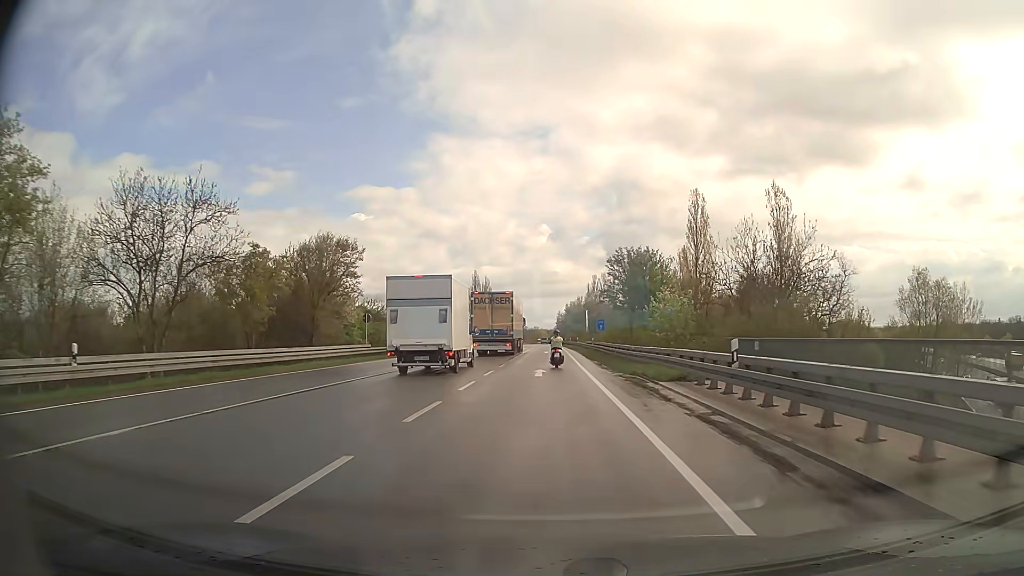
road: secondary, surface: asphalt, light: Day
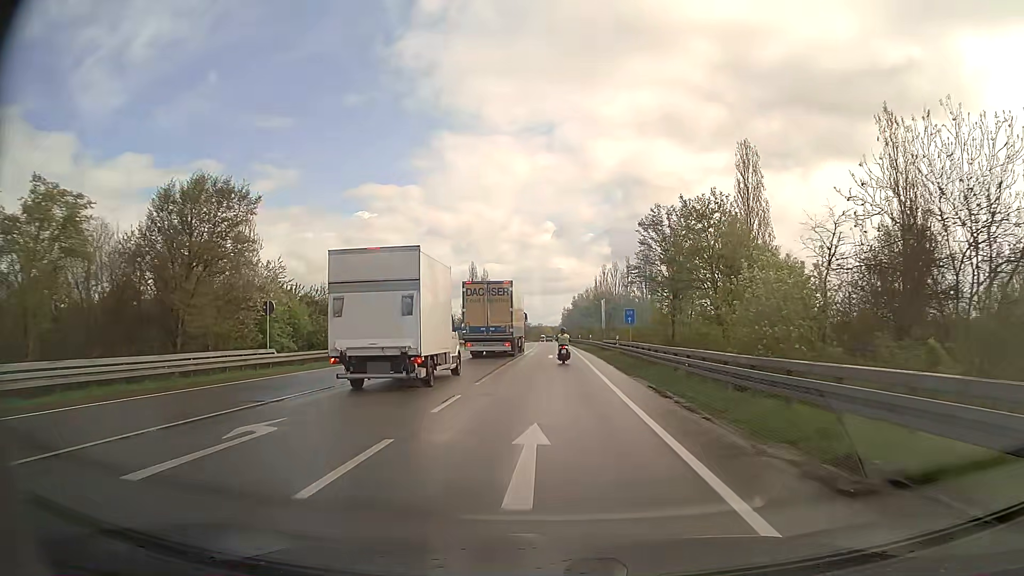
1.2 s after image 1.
(0.0, +17.0) m; 0°
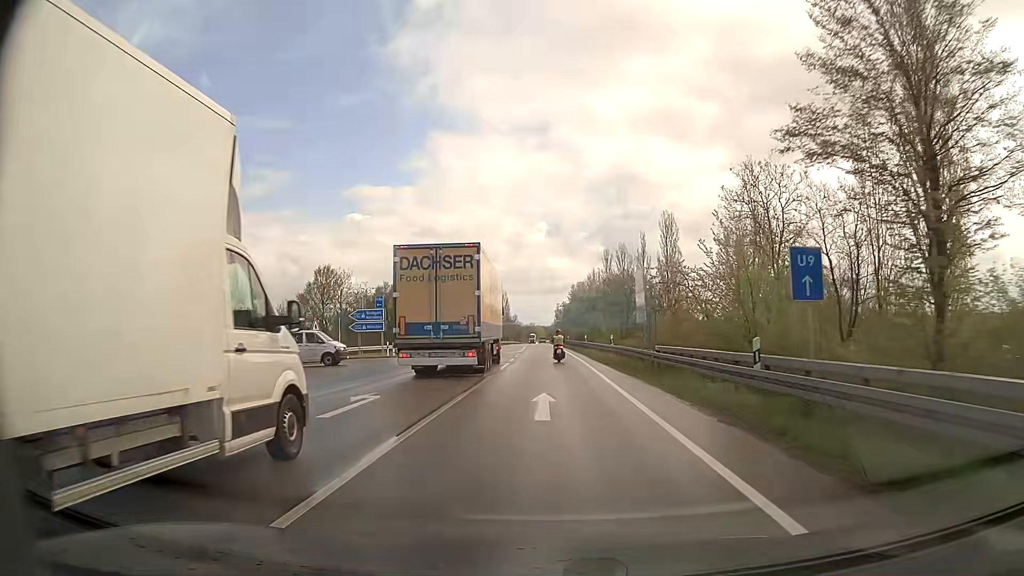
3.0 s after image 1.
(+0.1, +27.1) m; +1°
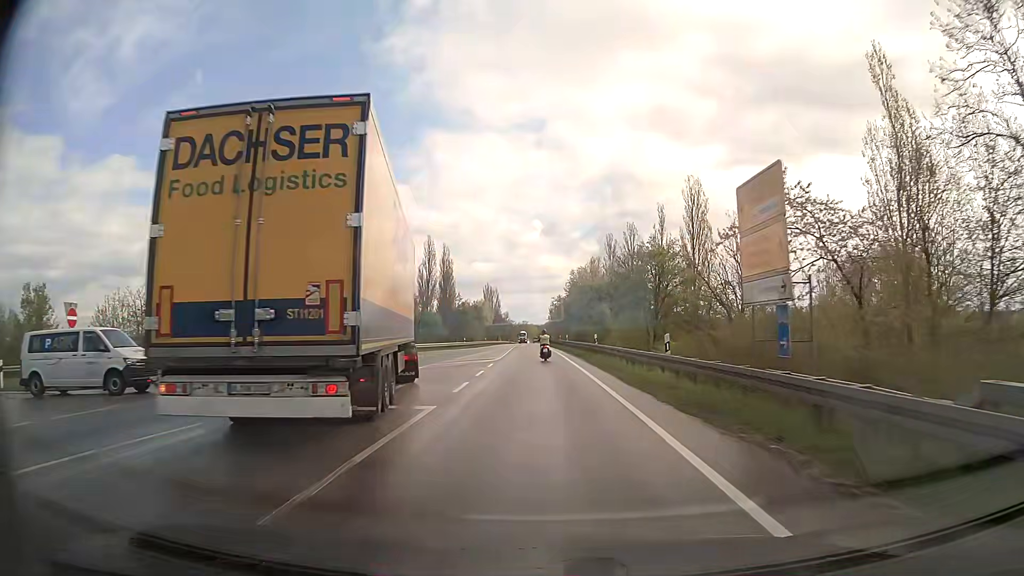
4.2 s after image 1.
(+0.1, +19.1) m; 0°
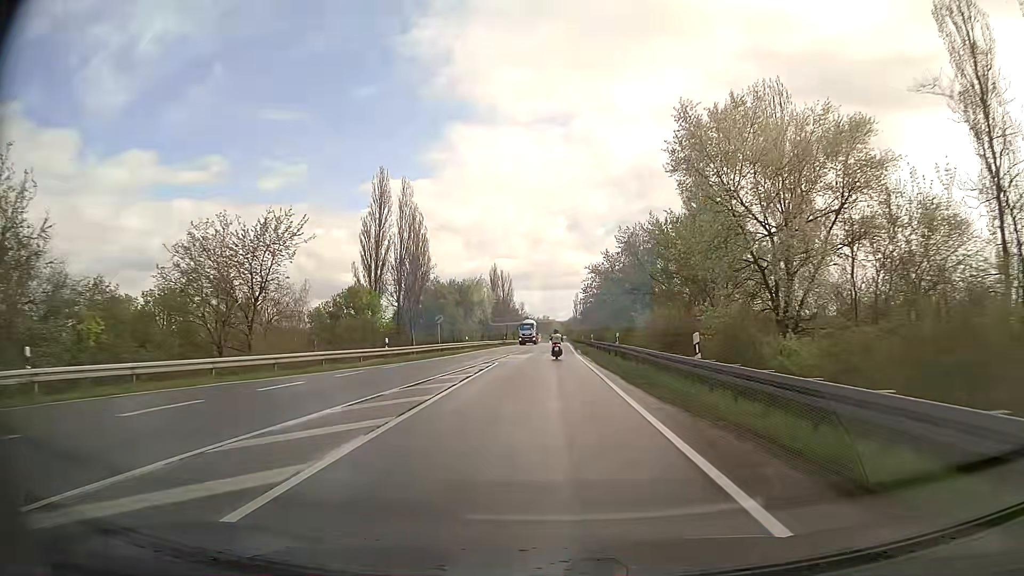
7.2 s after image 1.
(-0.8, +52.3) m; -2°
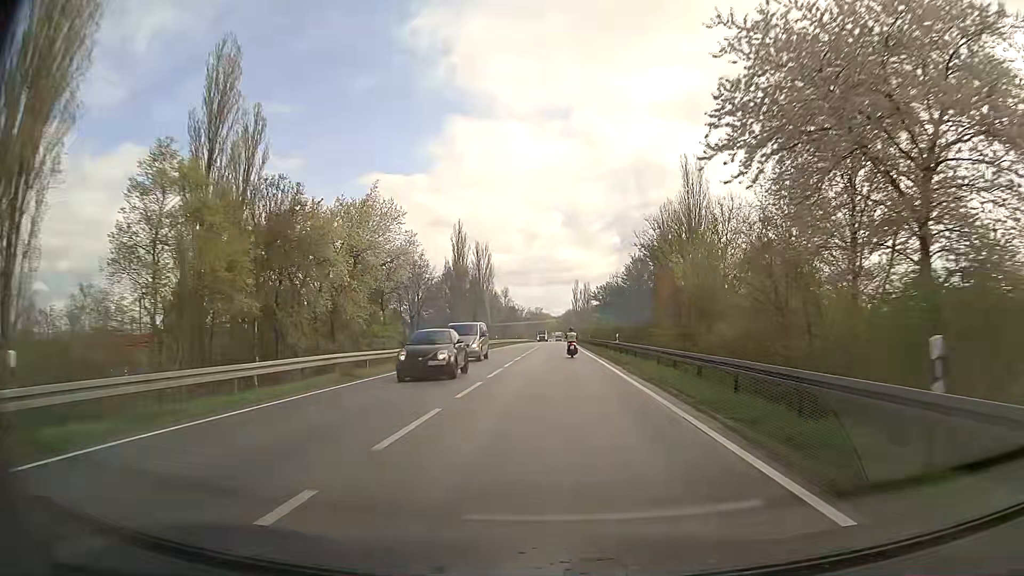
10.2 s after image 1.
(-0.1, +57.5) m; 0°
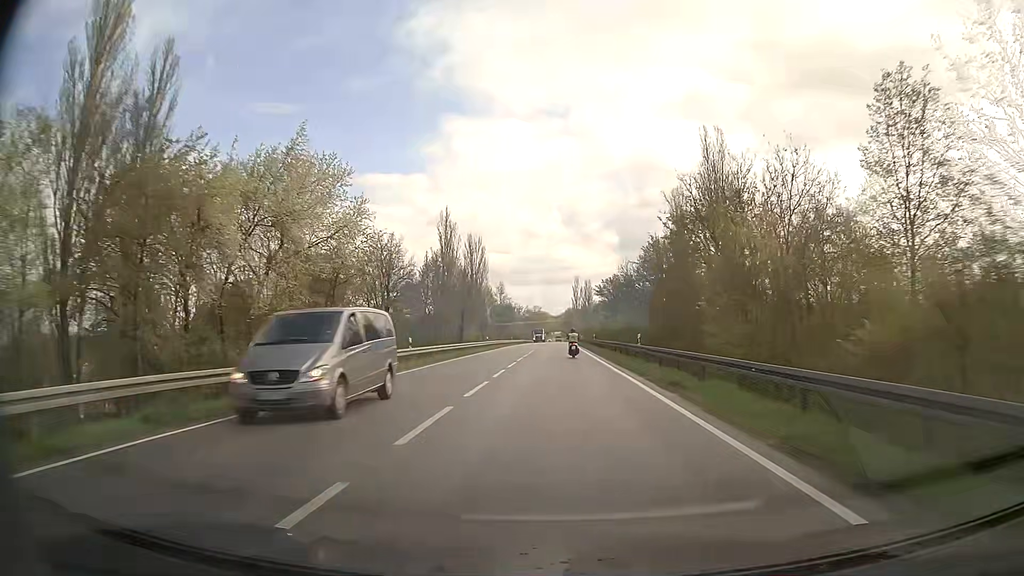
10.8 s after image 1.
(+0.1, +11.8) m; 0°
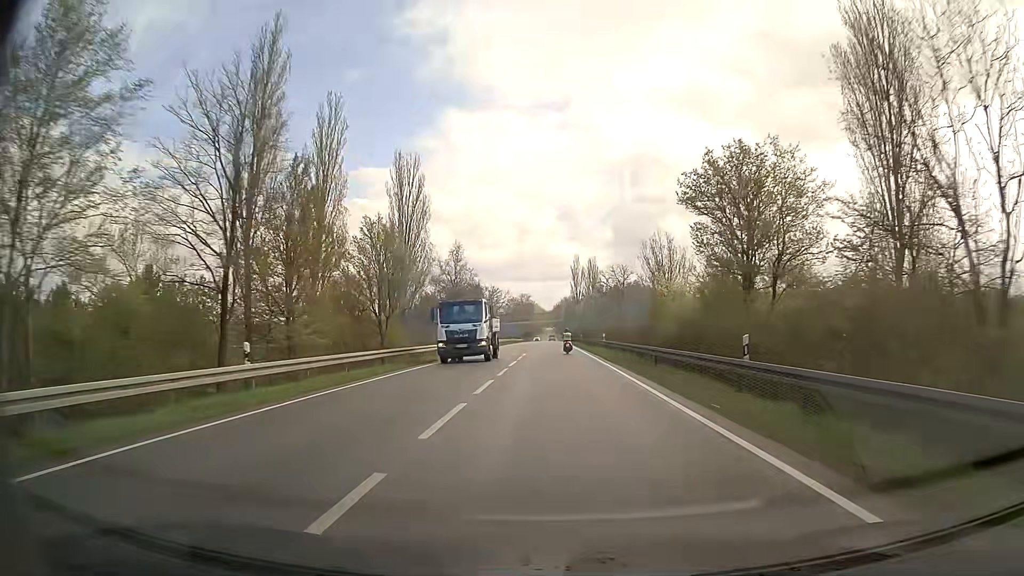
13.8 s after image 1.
(+0.4, +60.4) m; +1°
(0, +10) (0, +20) (0, +30) (0, +40) (0, +50) (0, +60) (0, +70) (0, +80) (0, +90) (0, +100) m
